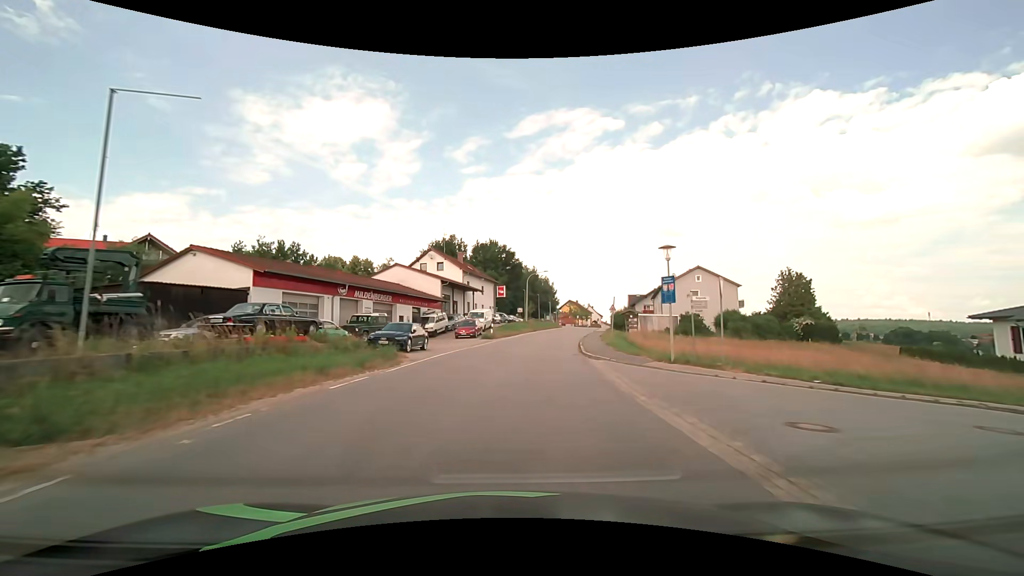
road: tertiary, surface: asphalt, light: Day
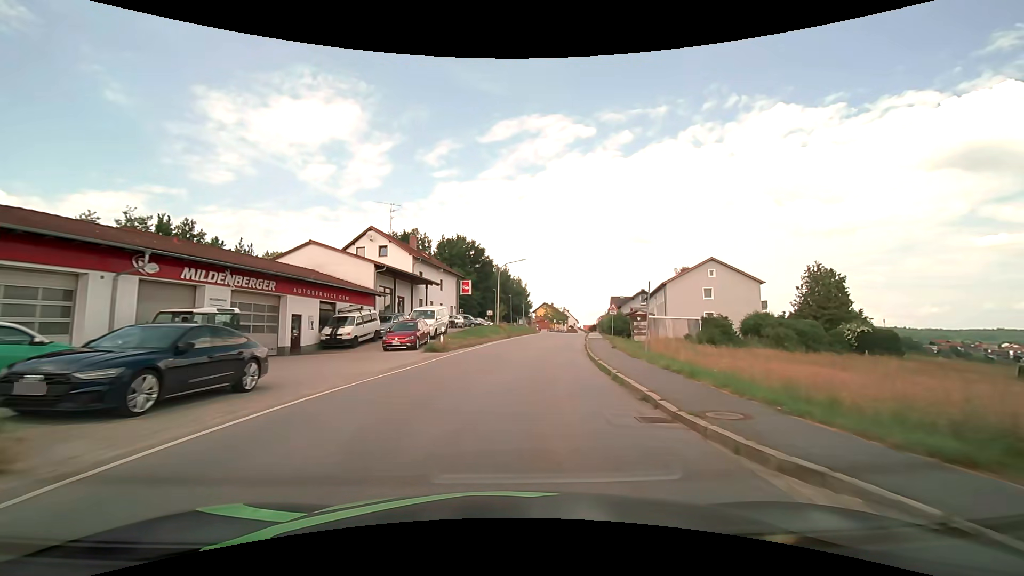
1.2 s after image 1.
(+0.5, +15.5) m; +3°
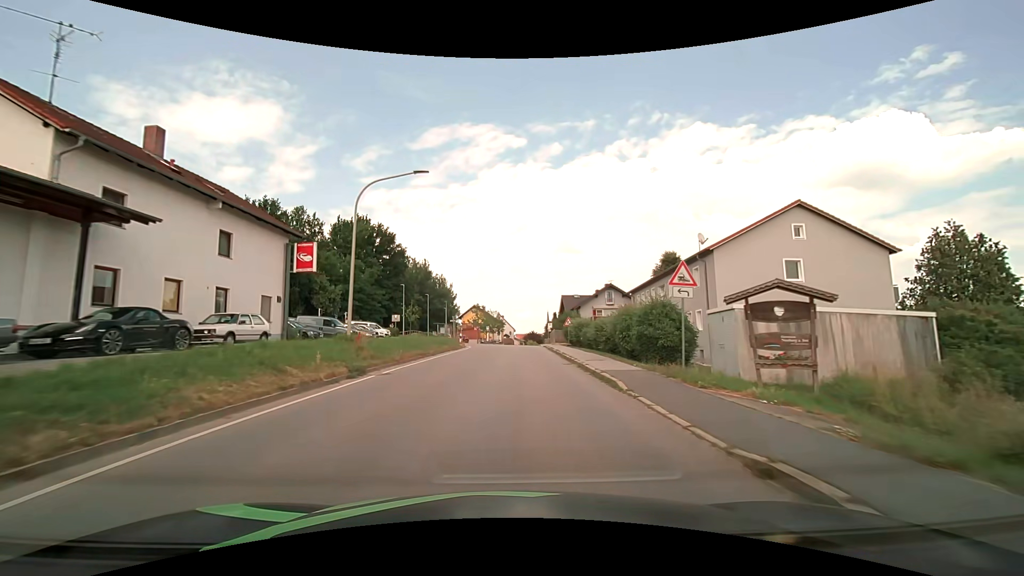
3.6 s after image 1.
(+2.3, +30.9) m; +8°
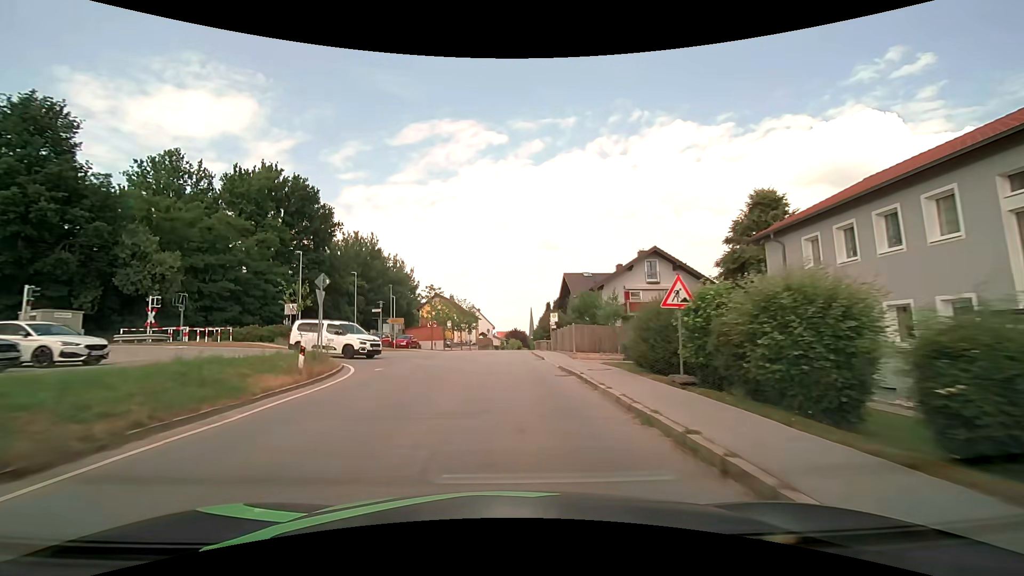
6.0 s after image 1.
(+0.9, +31.1) m; +2°
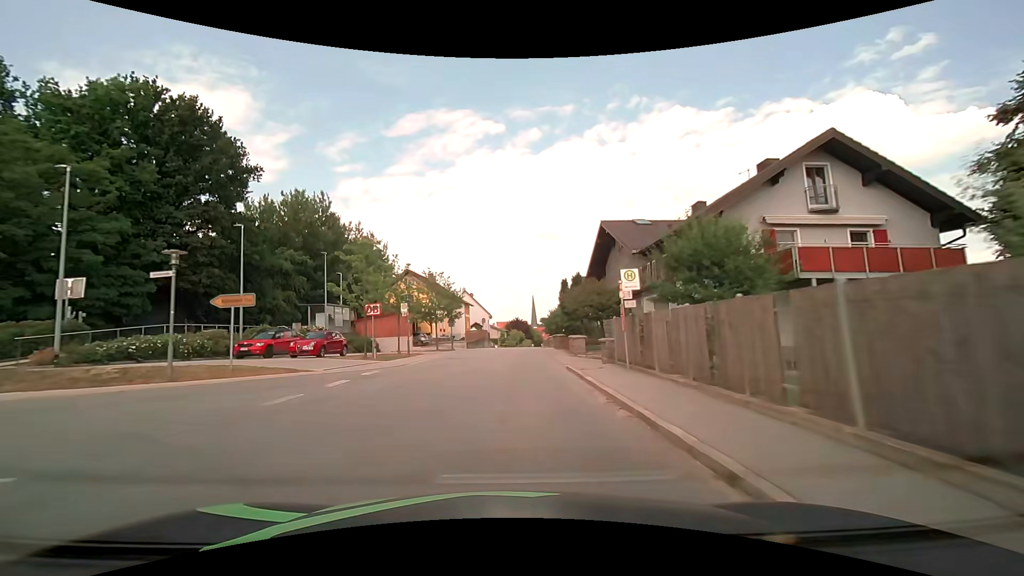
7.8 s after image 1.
(0.0, +23.7) m; 0°
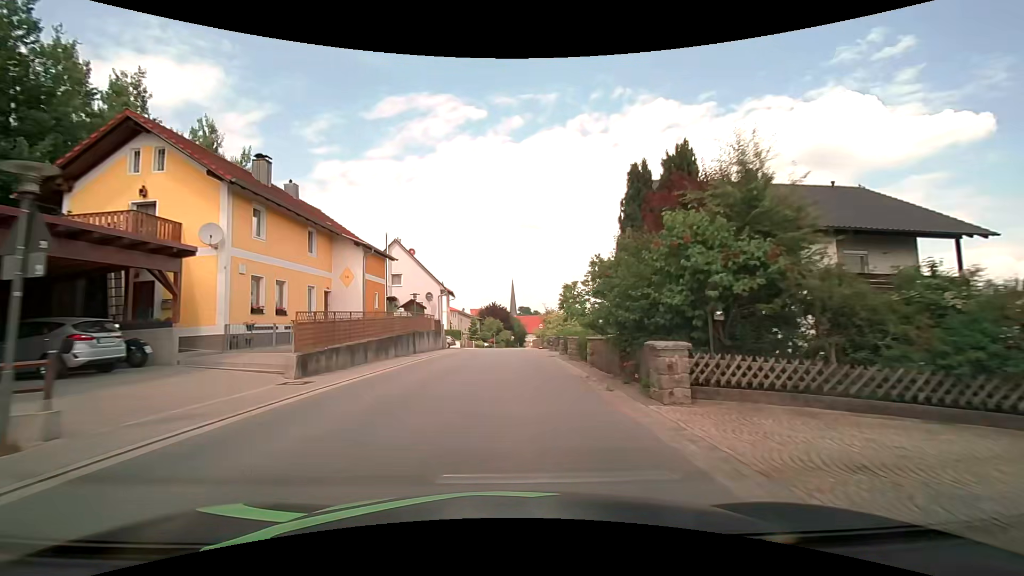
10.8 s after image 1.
(+0.6, +40.1) m; +2°
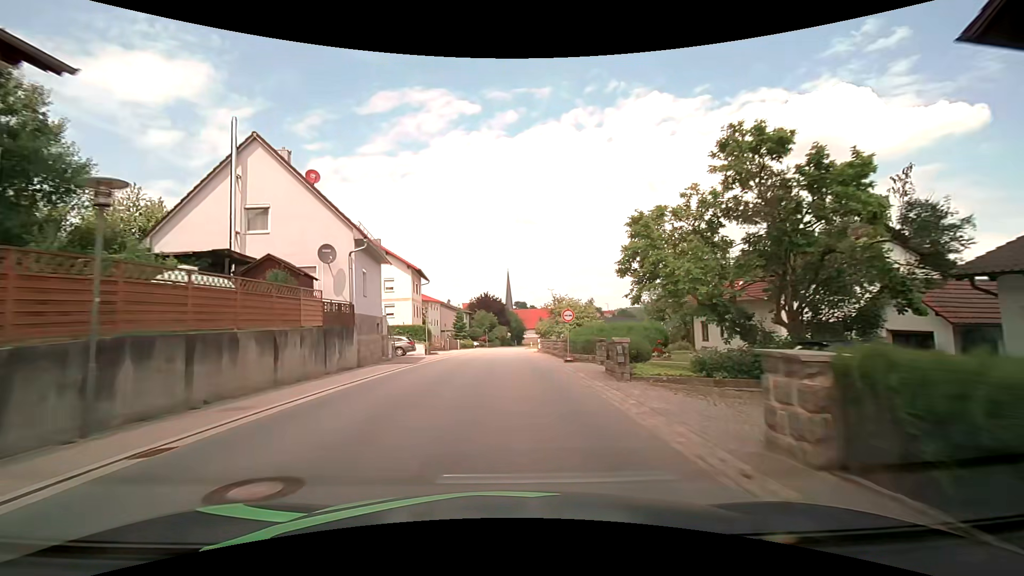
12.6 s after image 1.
(+0.1, +24.4) m; 0°
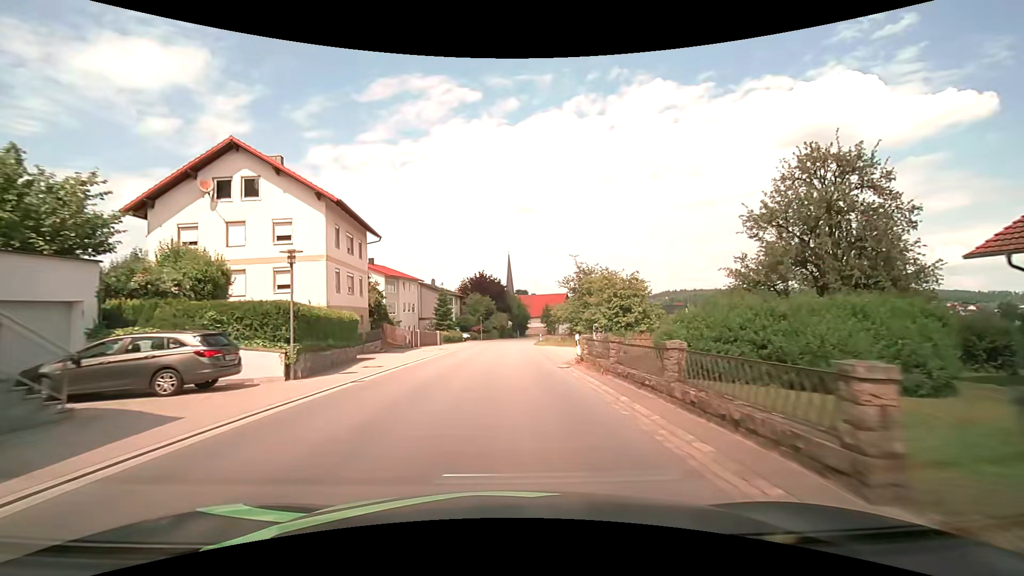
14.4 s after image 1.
(+0.1, +24.4) m; 0°
(0, +10) (0, +20) (0, +30) (0, +40) (0, +50) (+1, +60) (+2, +70) (+3, +80) (+5, +90) (+7, +100) m
